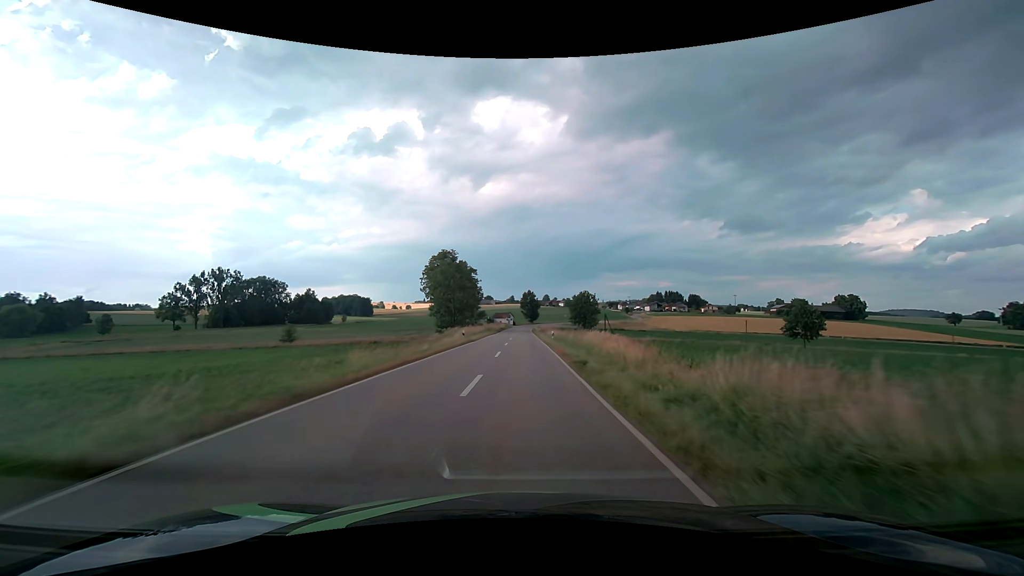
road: tertiary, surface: asphalt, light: Day
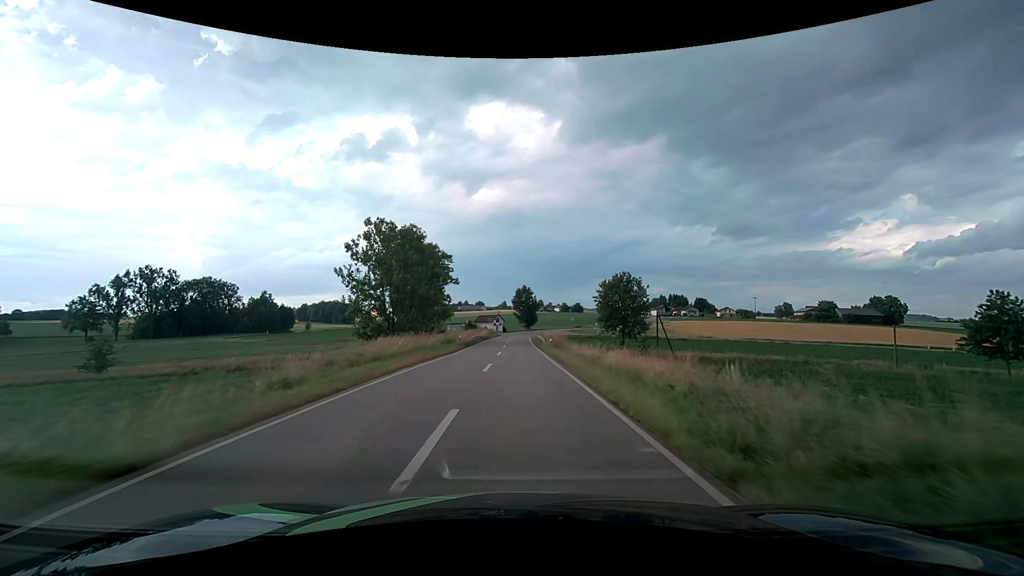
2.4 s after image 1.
(+0.2, +41.2) m; +1°
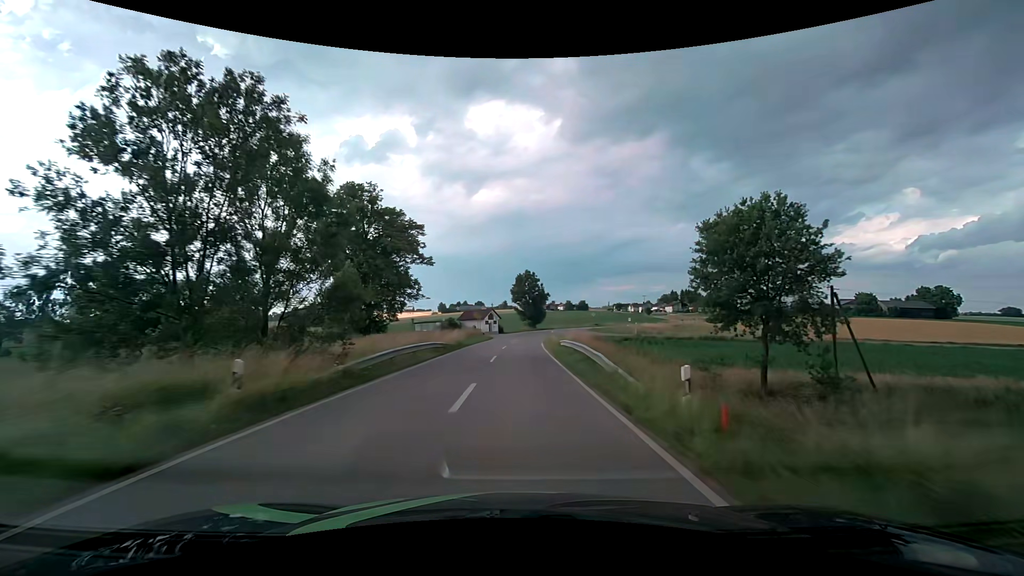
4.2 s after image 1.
(0.0, +32.0) m; 0°
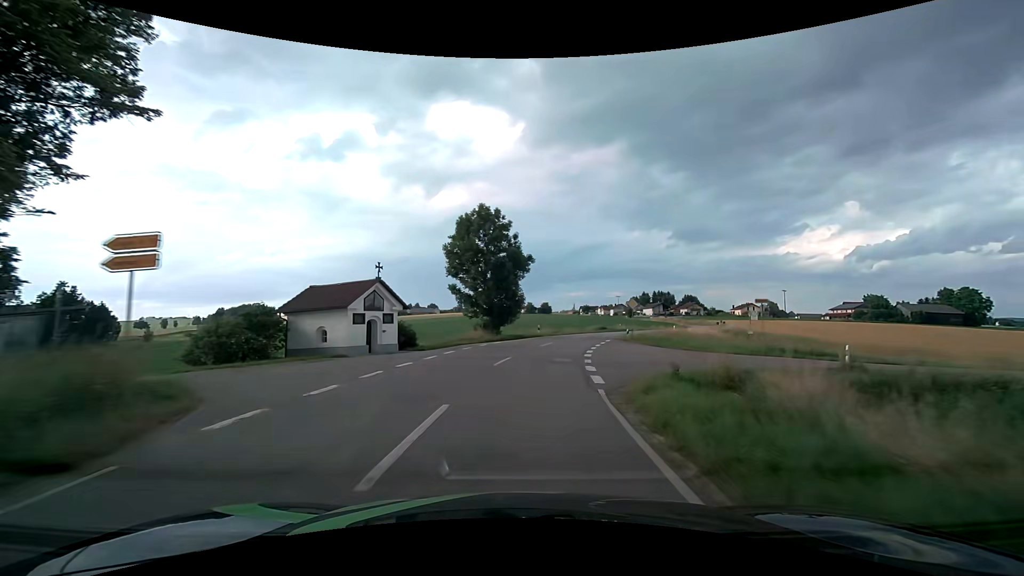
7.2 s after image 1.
(+1.1, +51.0) m; +5°
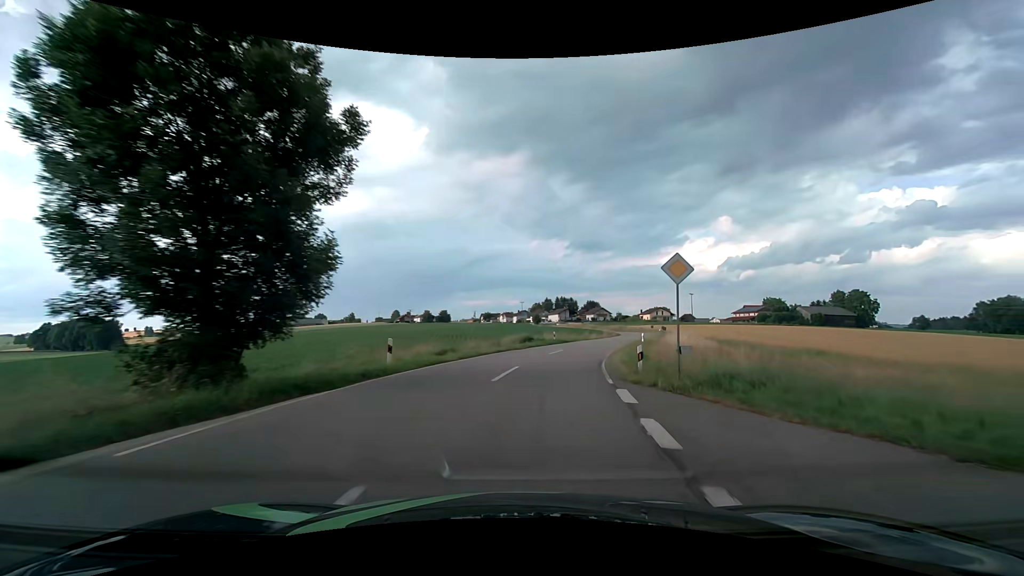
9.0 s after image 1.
(+2.3, +27.5) m; +11°
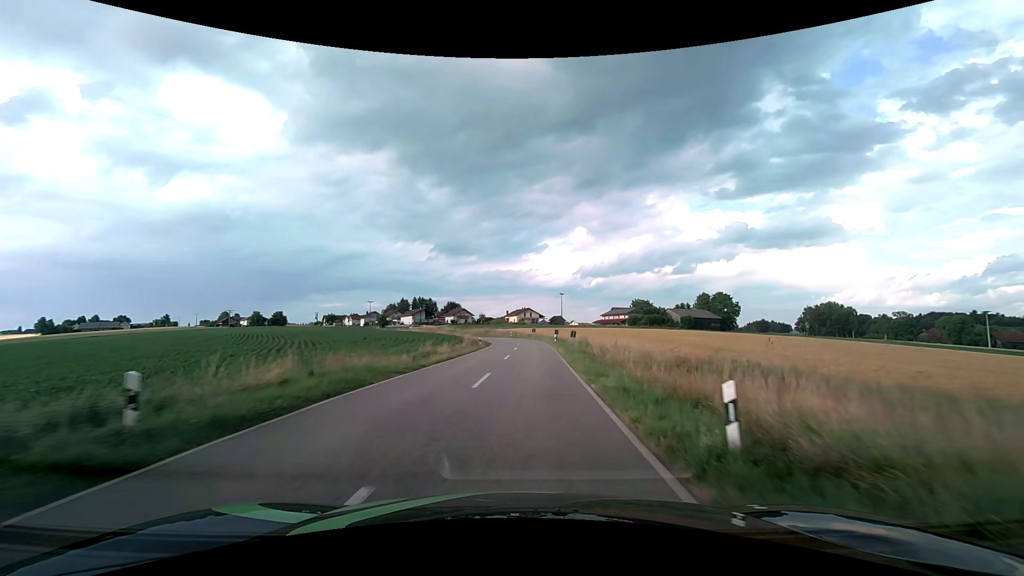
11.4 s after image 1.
(+5.7, +34.7) m; +16°
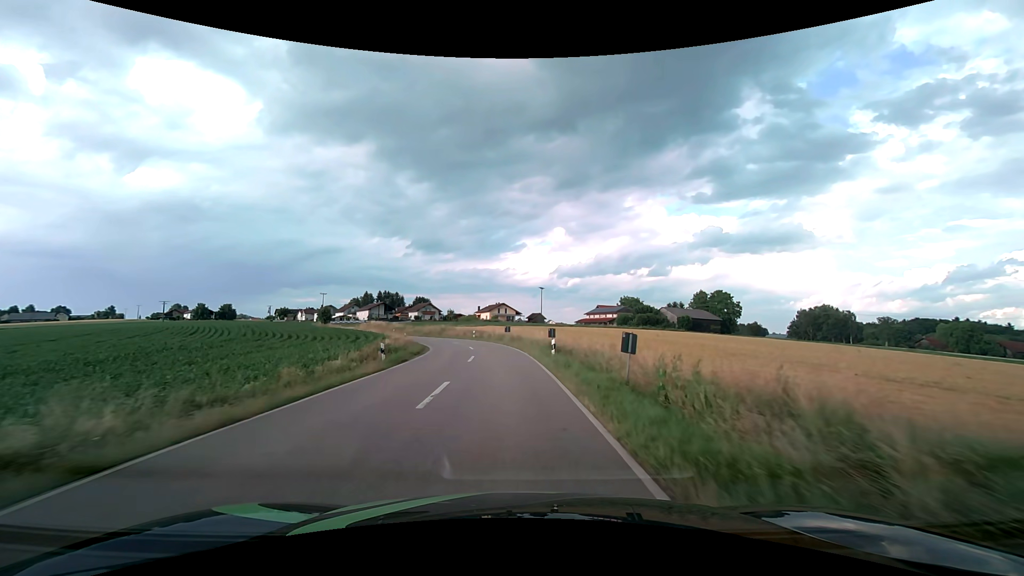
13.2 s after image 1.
(+1.0, +27.2) m; +3°
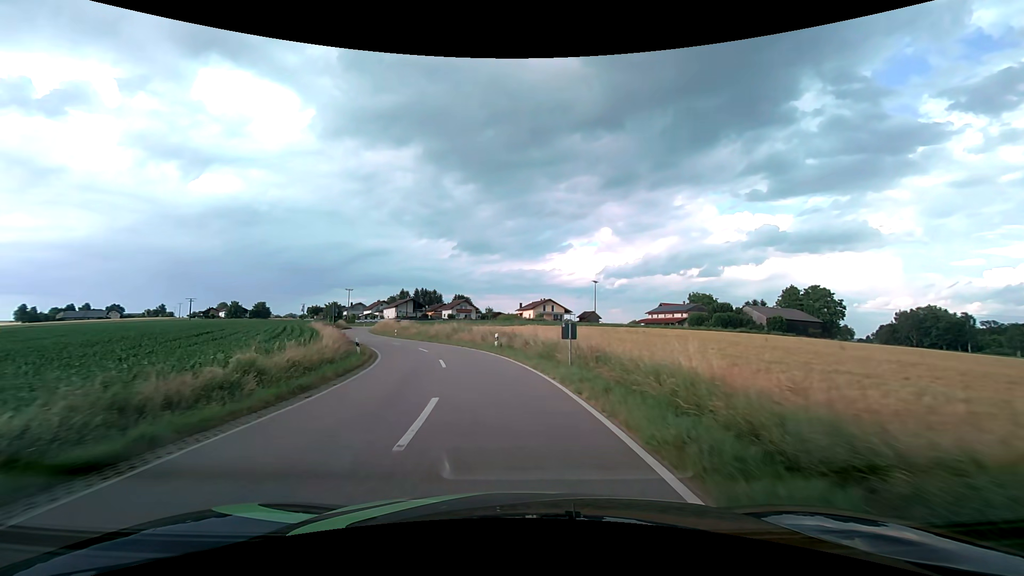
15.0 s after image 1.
(-0.9, +26.9) m; -5°
(0, +10) (-2, +20) (-4, +30) (-7, +39) (-11, +48) (-15, +57) (-20, +66) (-23, +76) (-27, +85) (-30, +95) m
